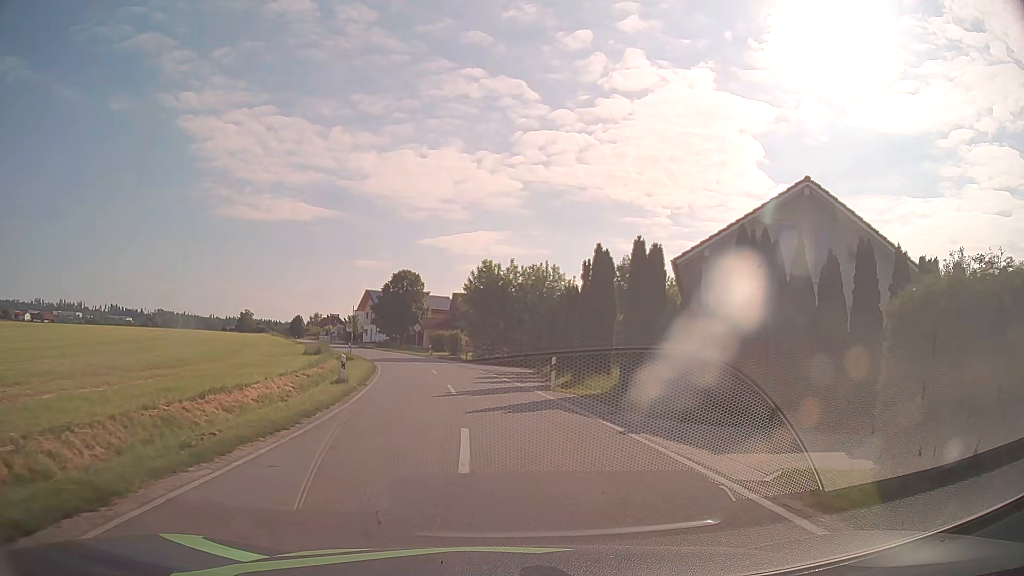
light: Day
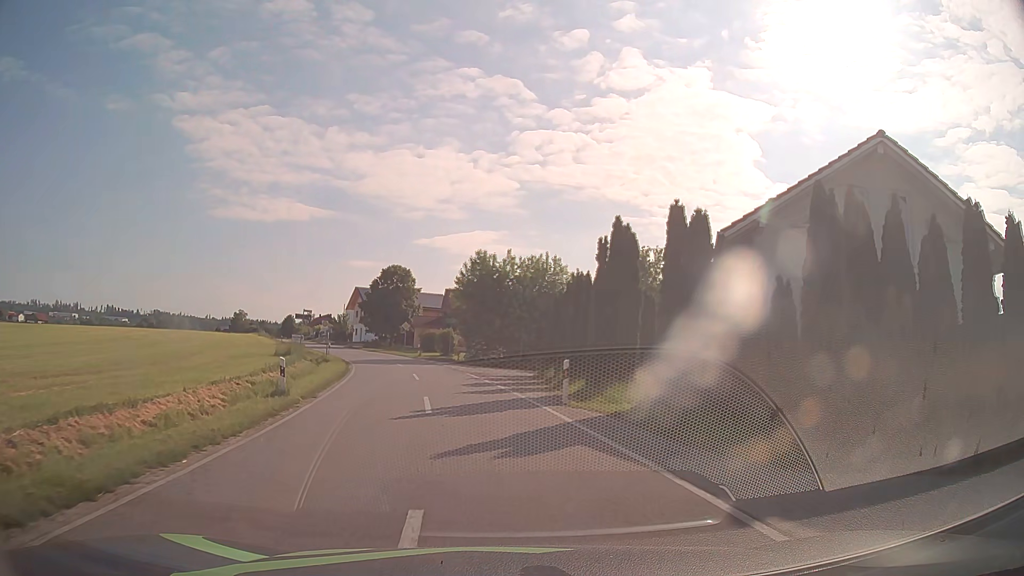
(0.0, +5.9) m; 0°
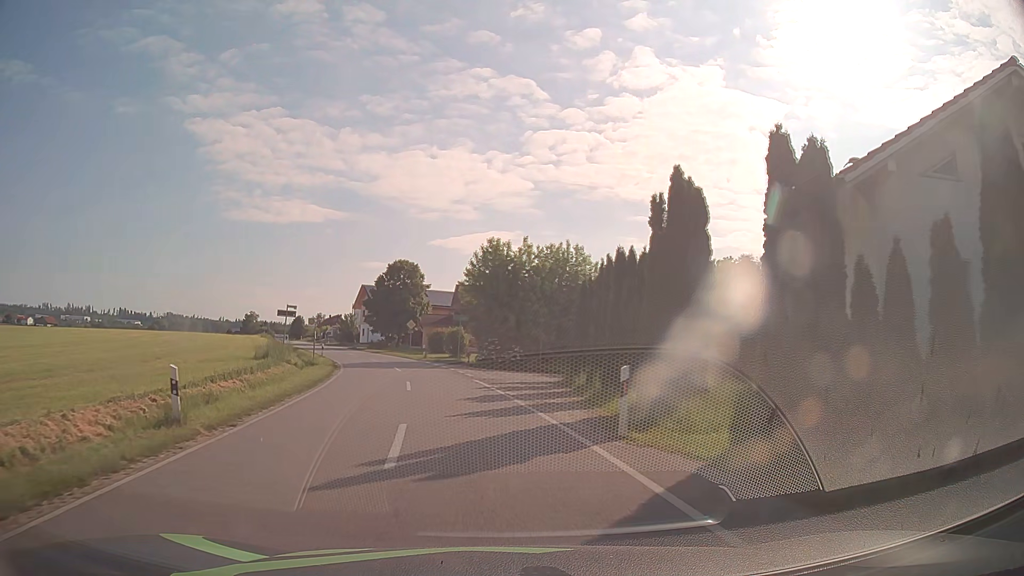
(0.0, +6.4) m; -1°
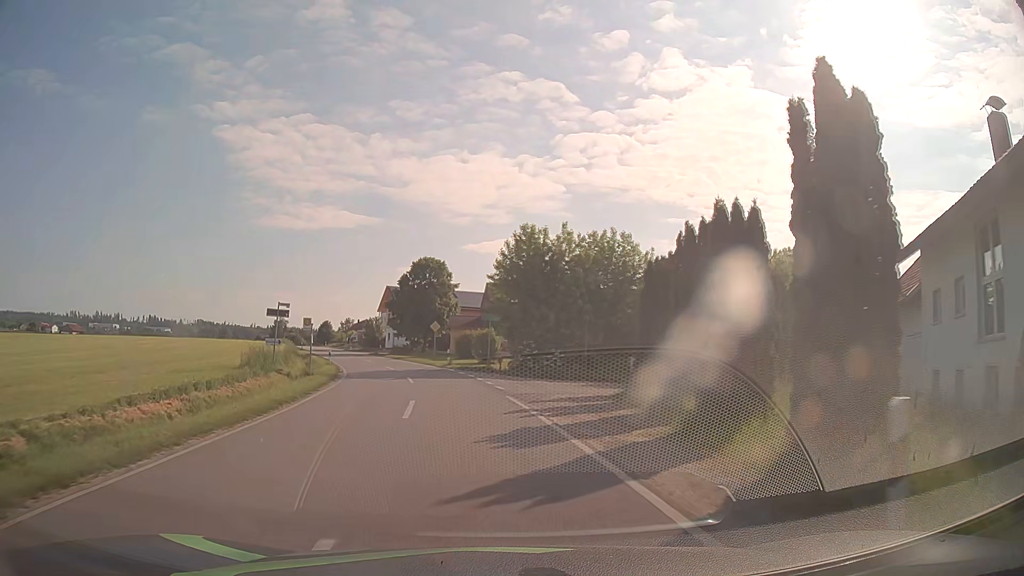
(-0.2, +6.9) m; -3°
